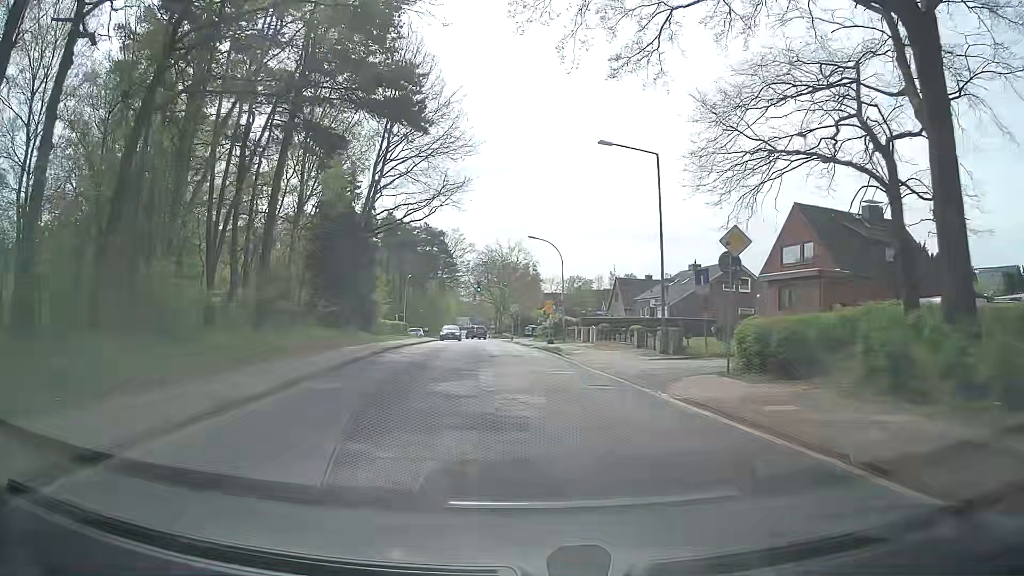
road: tertiary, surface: asphalt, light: Day
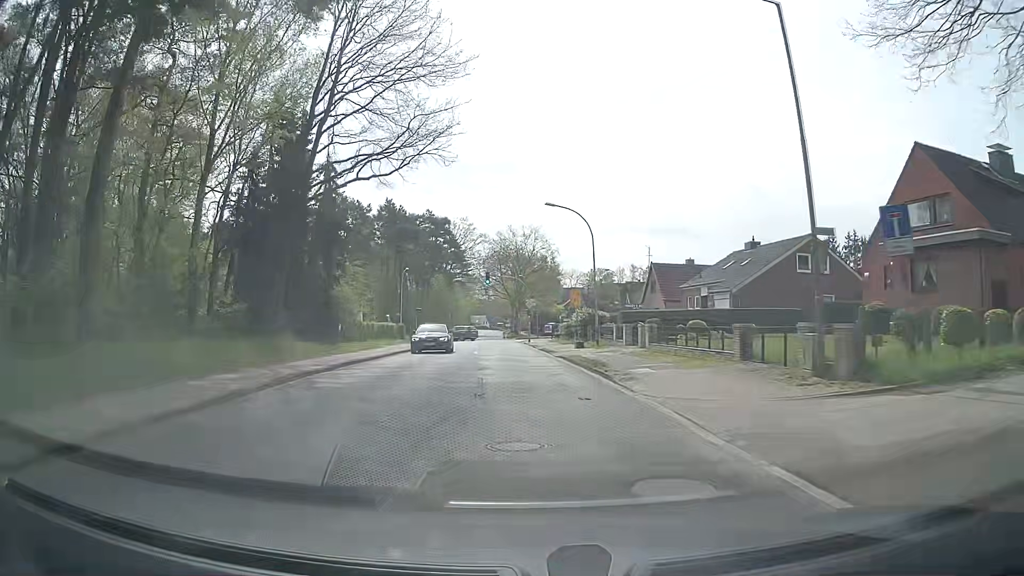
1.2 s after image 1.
(+0.3, +13.0) m; 0°
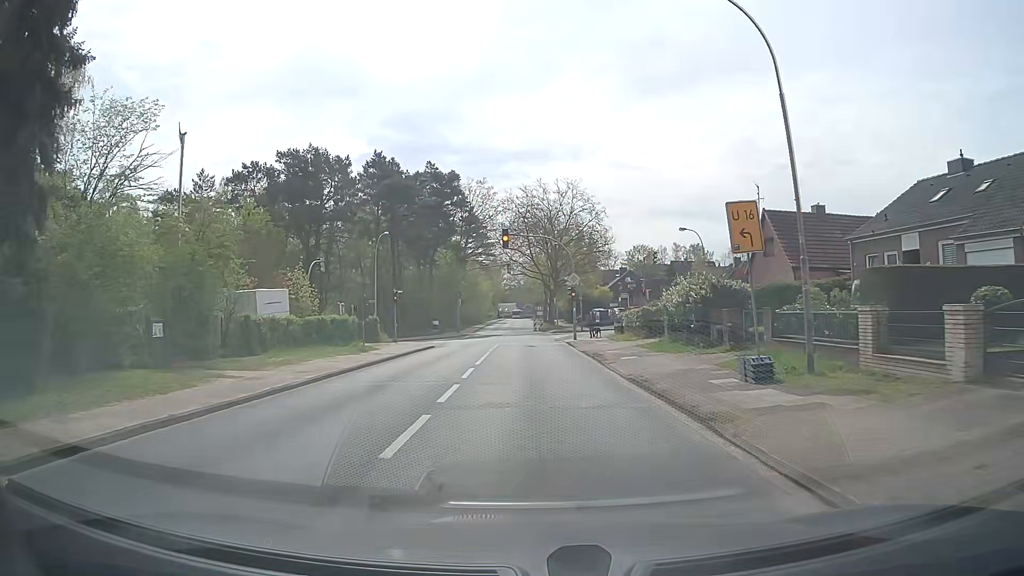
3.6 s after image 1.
(-0.7, +24.3) m; -3°
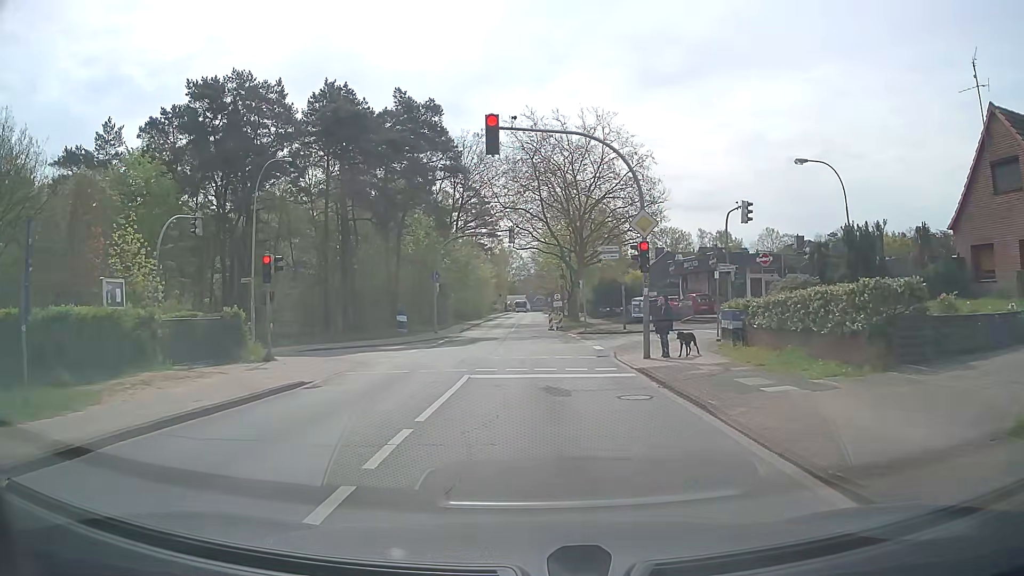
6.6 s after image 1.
(-0.1, +21.8) m; -1°
